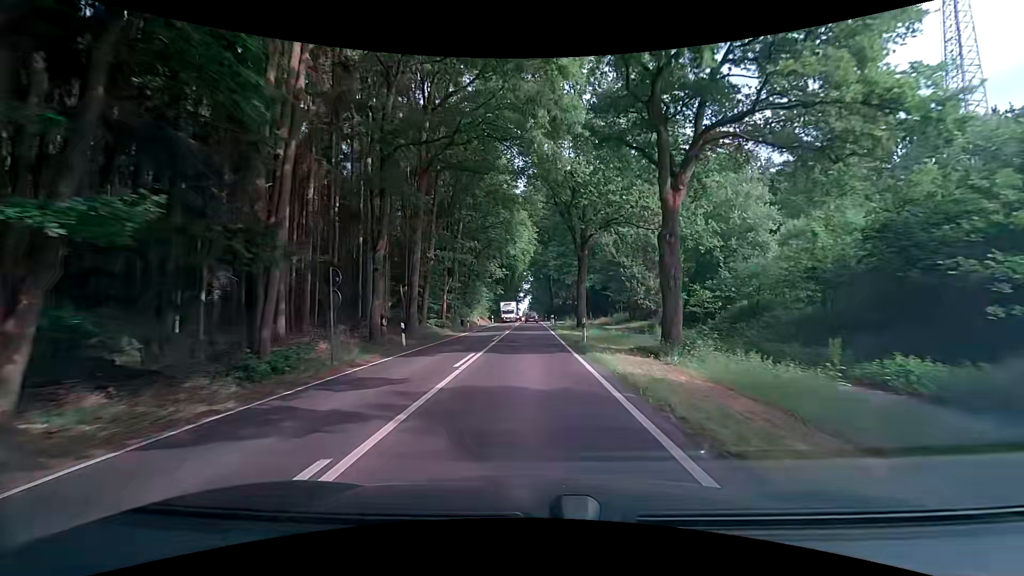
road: secondary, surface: asphalt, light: Day
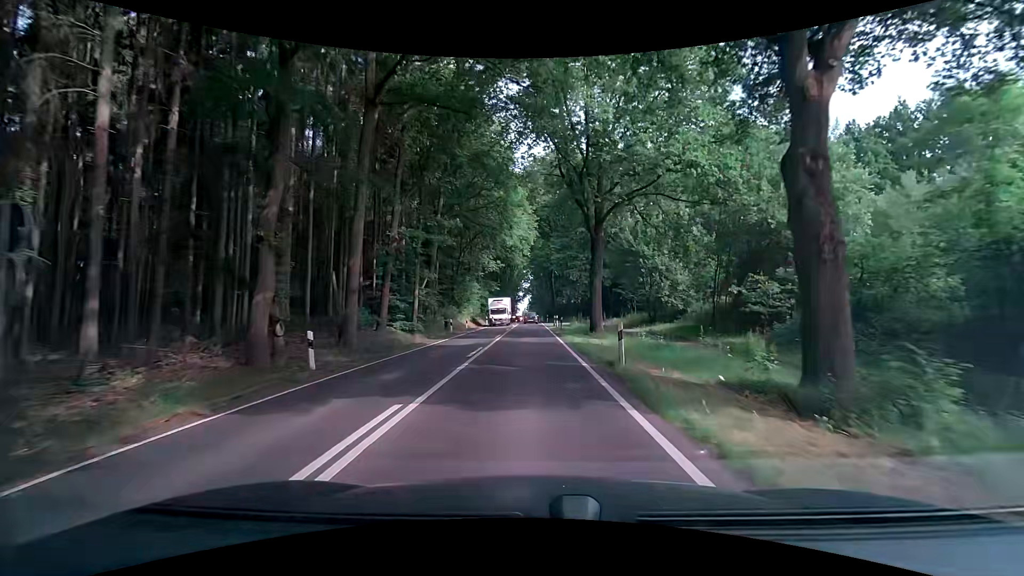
(+0.1, +9.1) m; +1°
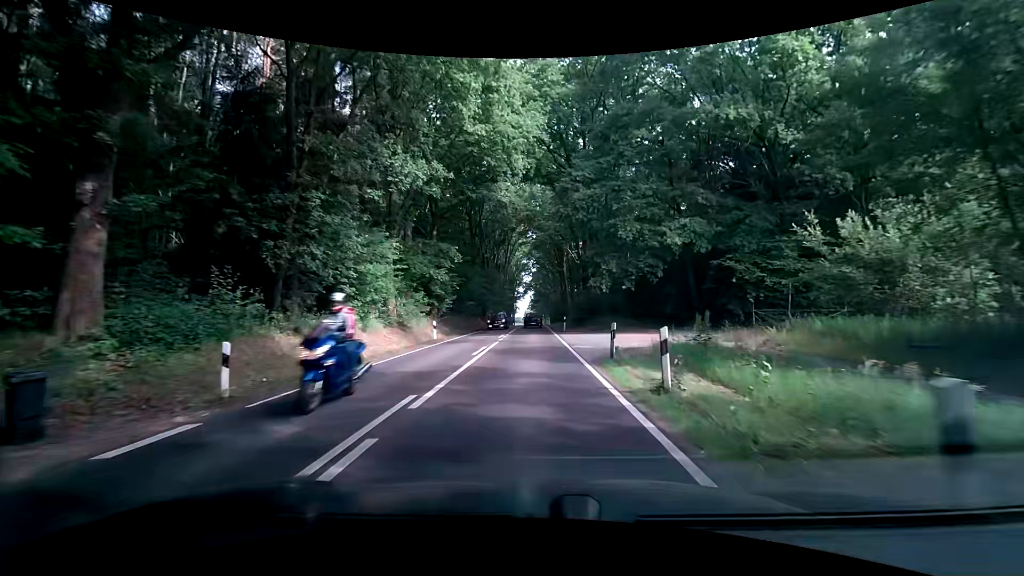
(-0.5, +34.4) m; -2°
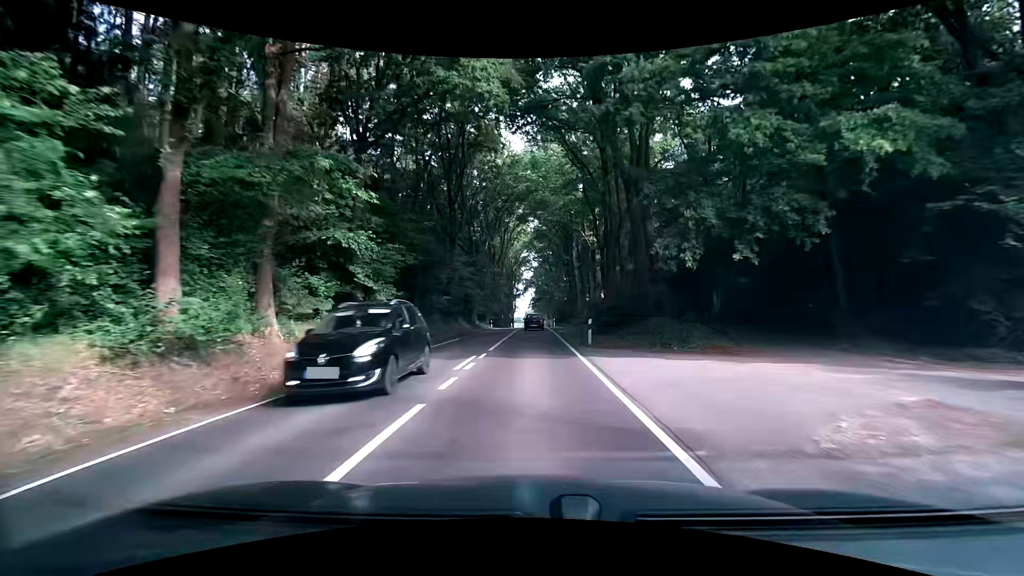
(+0.3, +15.9) m; +1°
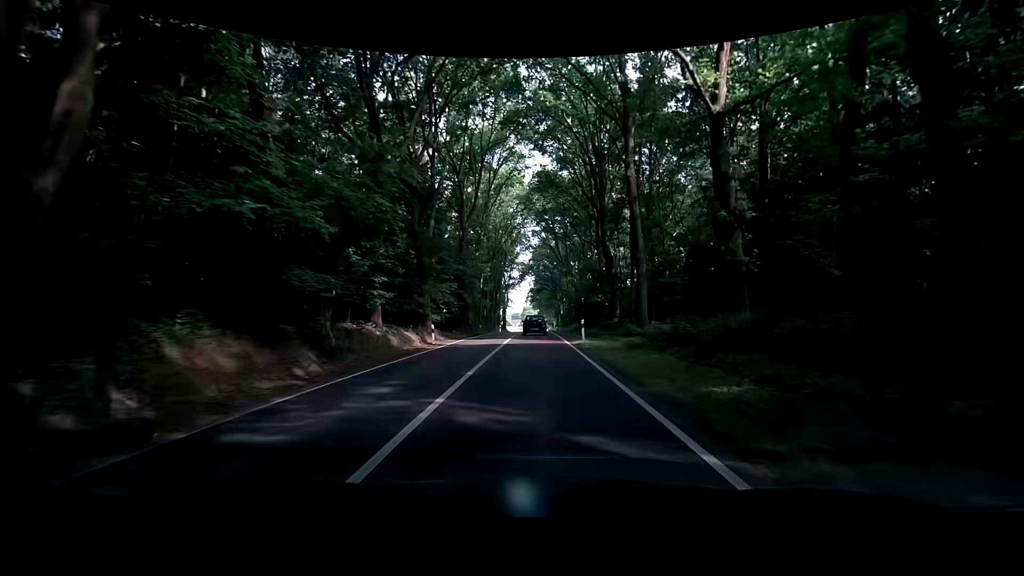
(+0.2, +36.3) m; +1°
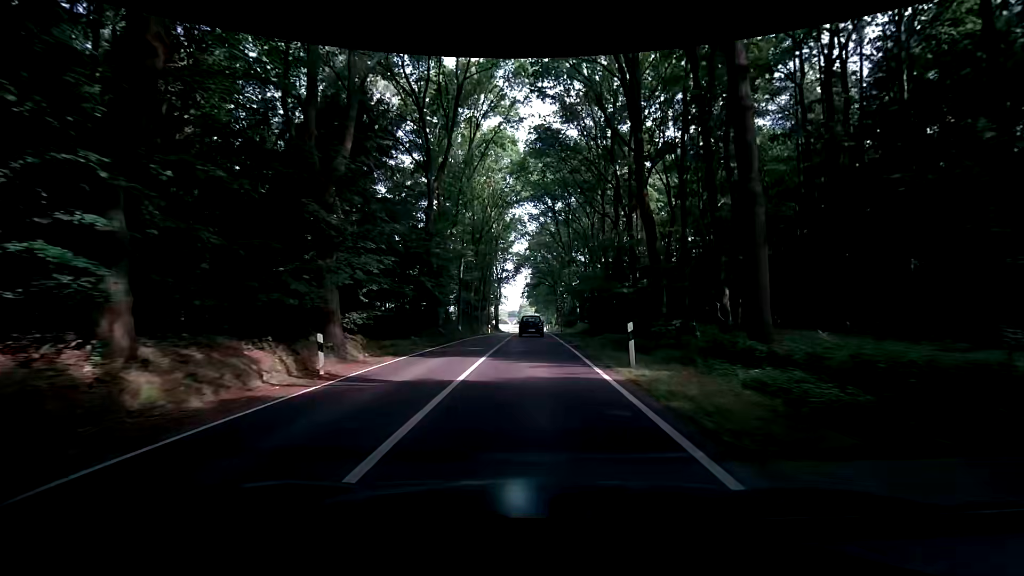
(0.0, +13.6) m; 0°
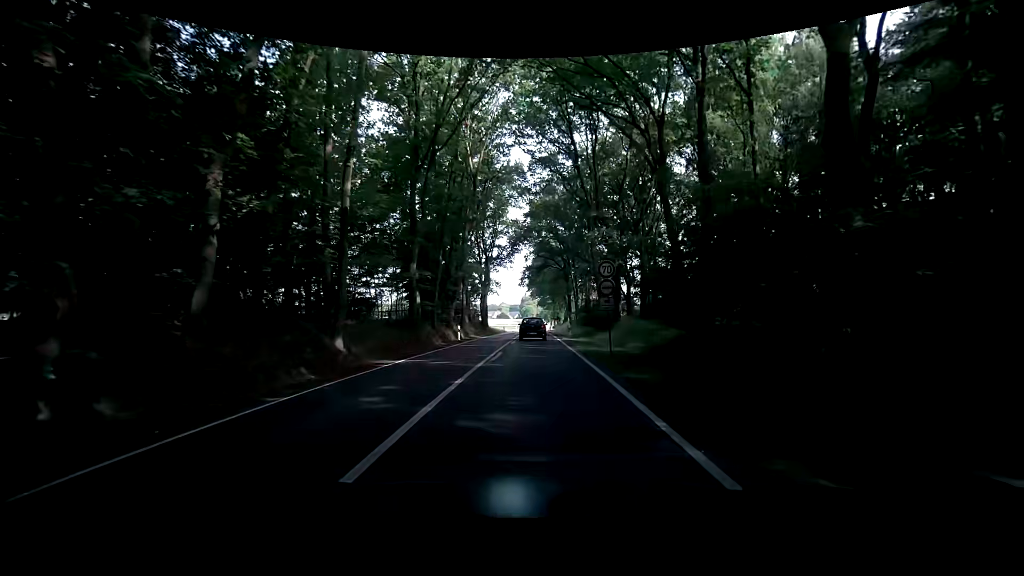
(0.0, +27.2) m; -3°
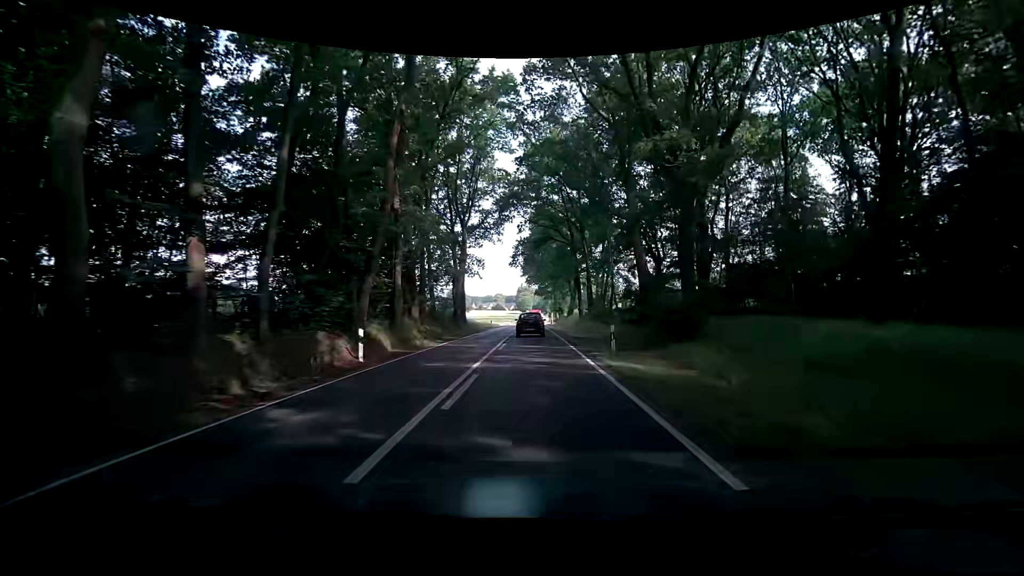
(+0.6, +19.8) m; +3°
(0, +10) (0, +20) (0, +30) (0, +40) (0, +50) (0, +60) (0, +70) (0, +80) (0, +90) (0, +100) m
